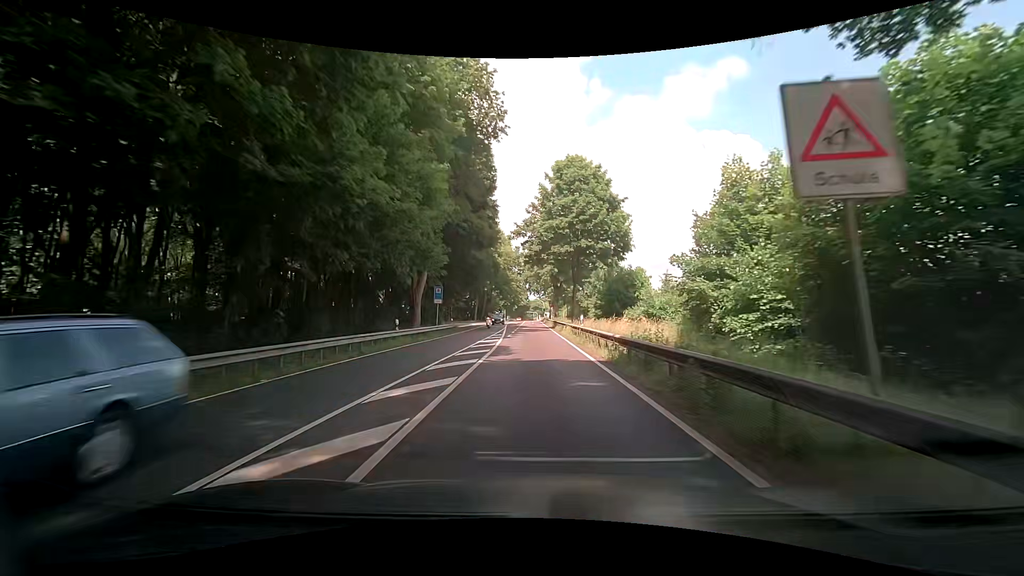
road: primary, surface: asphalt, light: Day
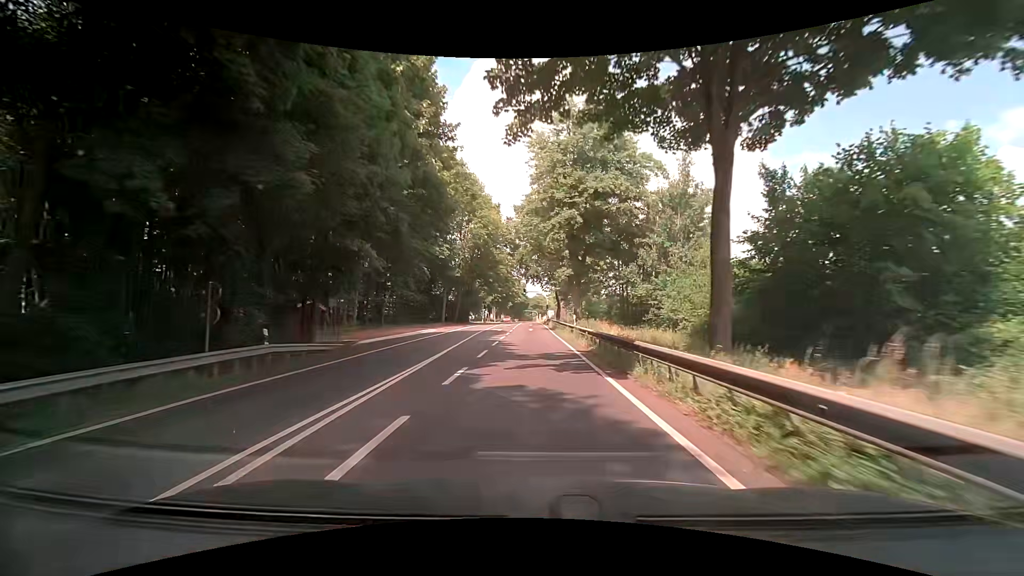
(+0.4, +39.4) m; +1°
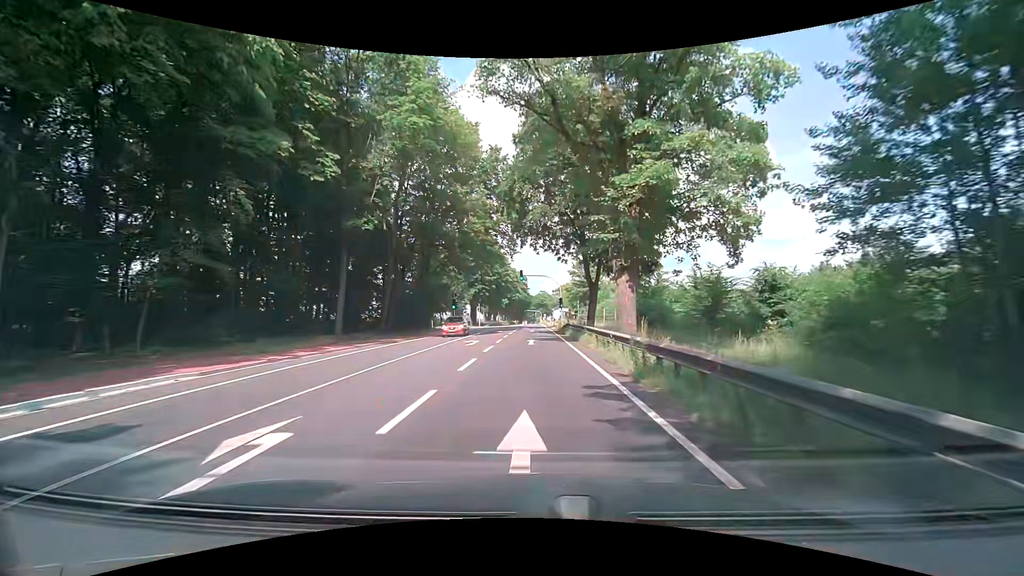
(0.0, +40.1) m; 0°
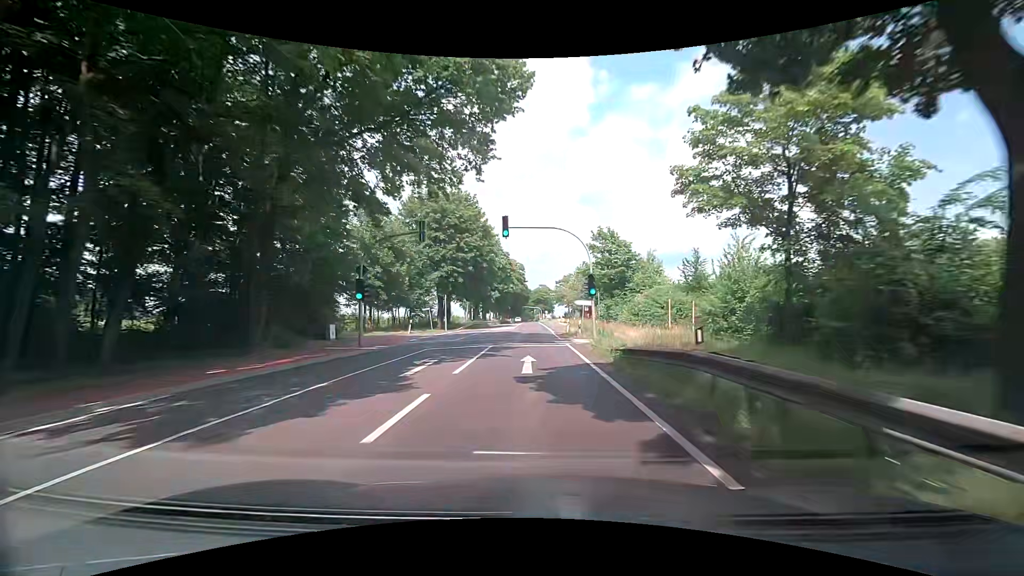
(+0.1, +30.4) m; 0°
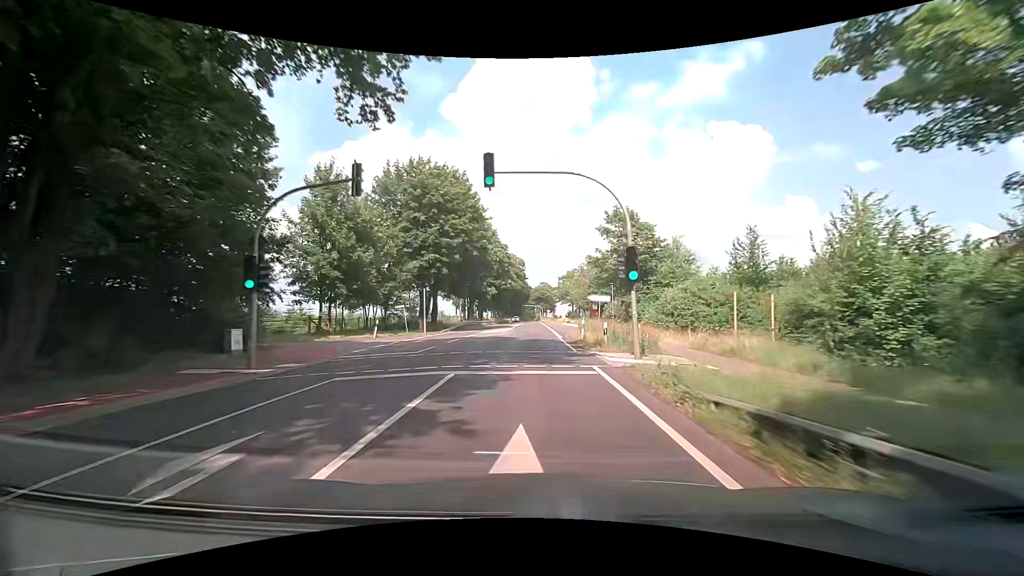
(+0.1, +10.3) m; +1°
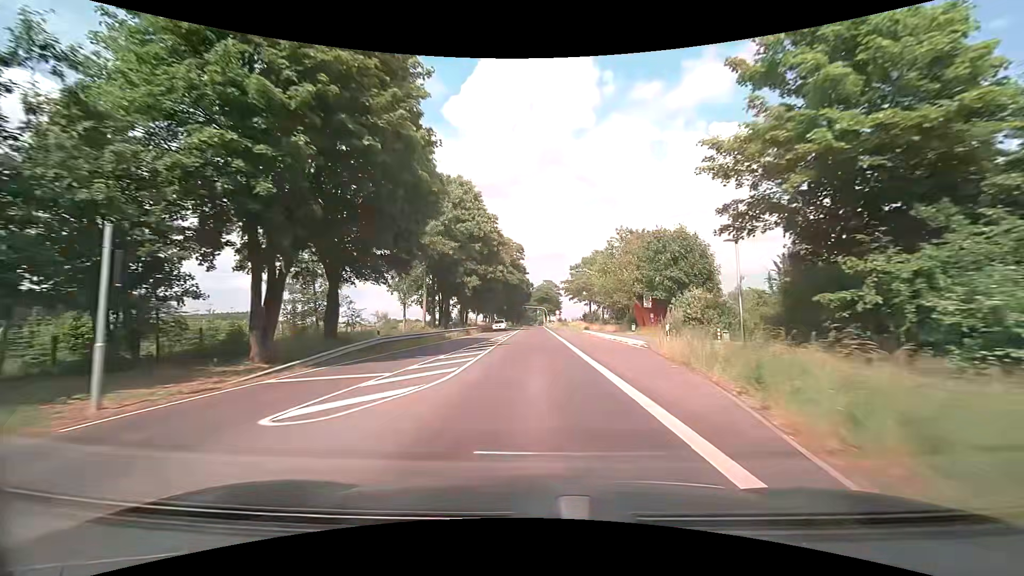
(-0.2, +31.2) m; -1°
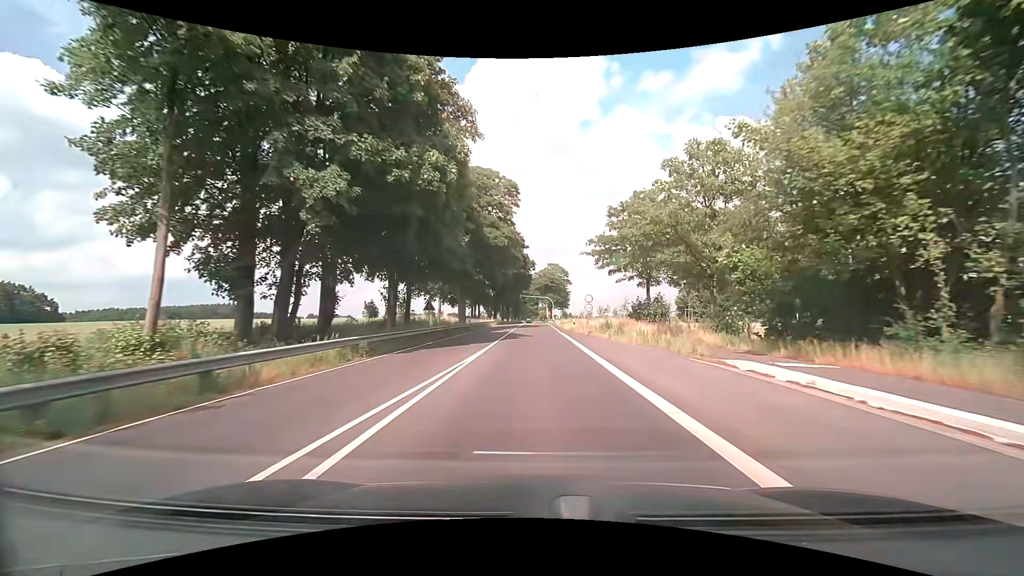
(0.0, +41.4) m; 0°
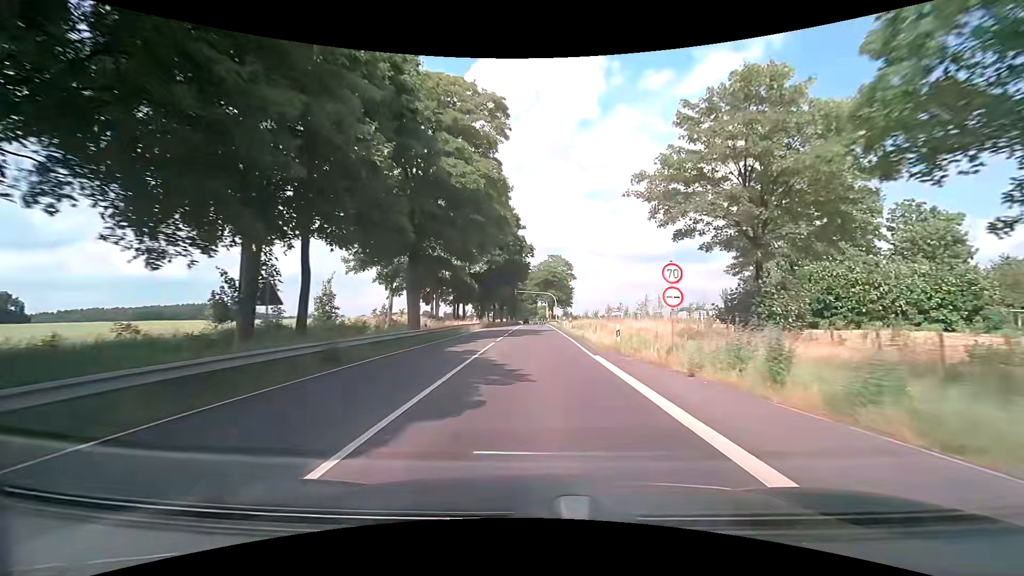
(+0.1, +20.8) m; +1°
(0, +10) (0, +20) (0, +30) (0, +40) (0, +50) (0, +60) (0, +70) (0, +80) (0, +90) (0, +100) m
